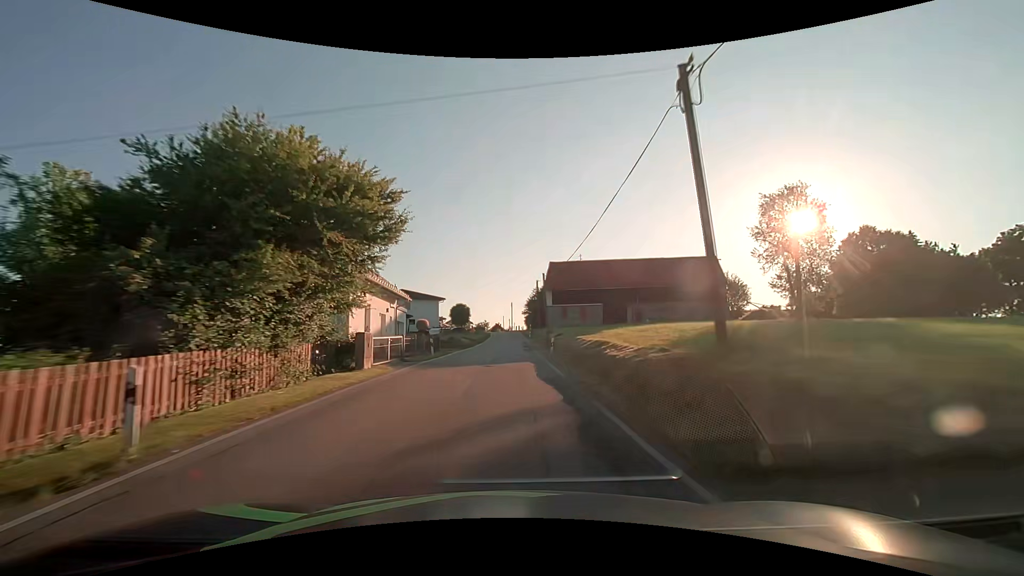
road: tertiary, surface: asphalt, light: Day
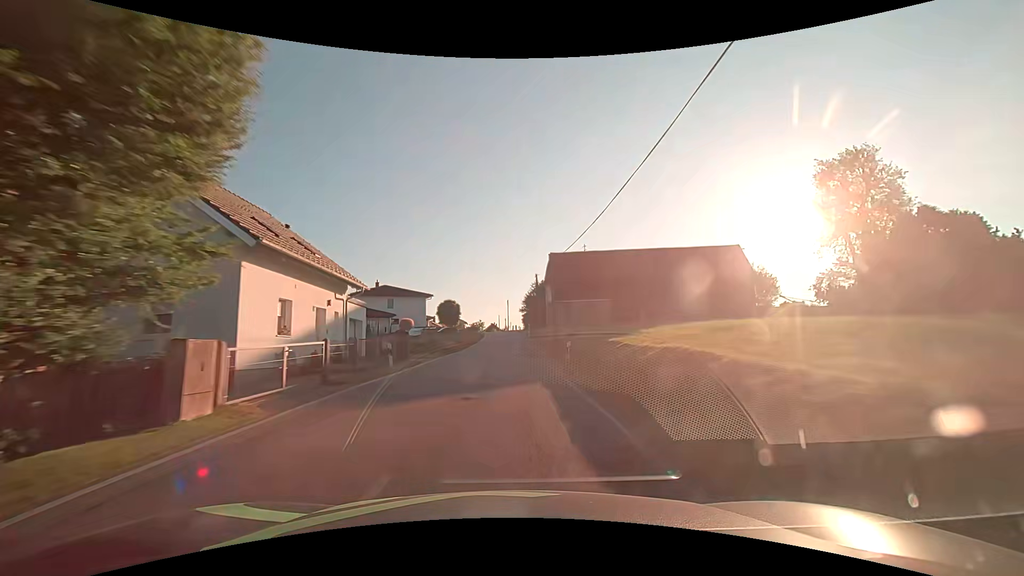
(0.0, +9.2) m; +1°
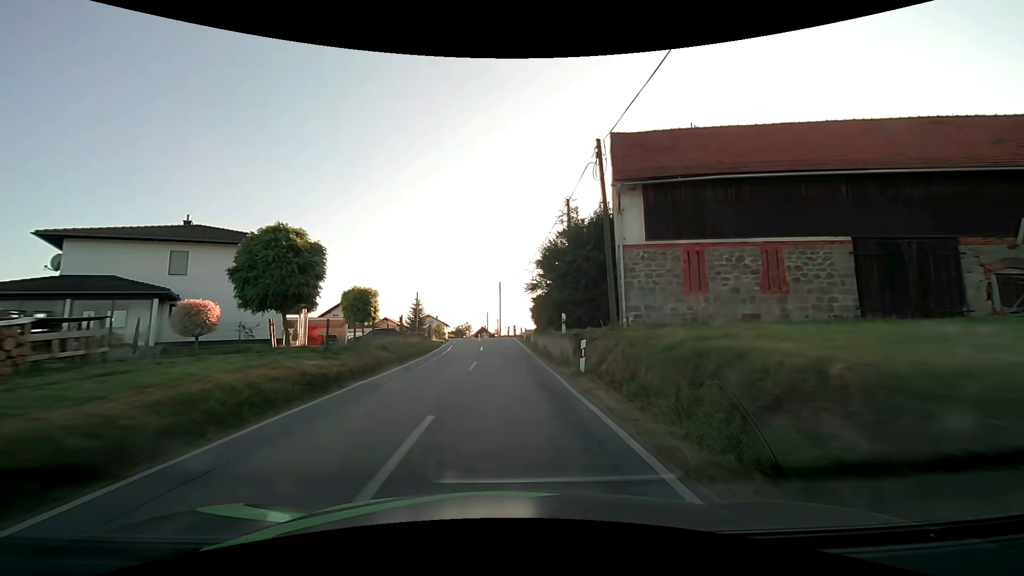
(+0.3, +45.8) m; +1°
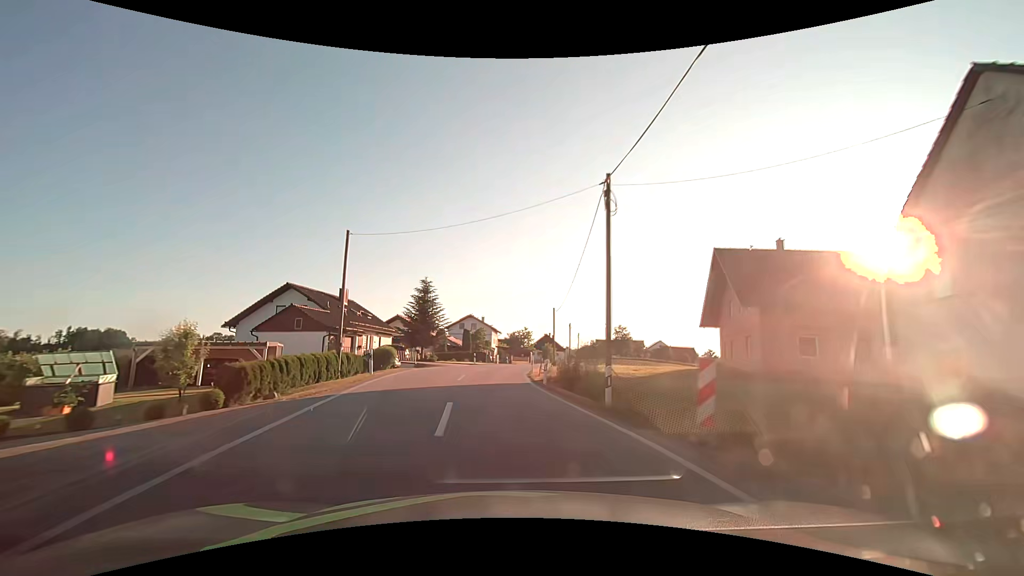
(-1.8, +45.0) m; -7°
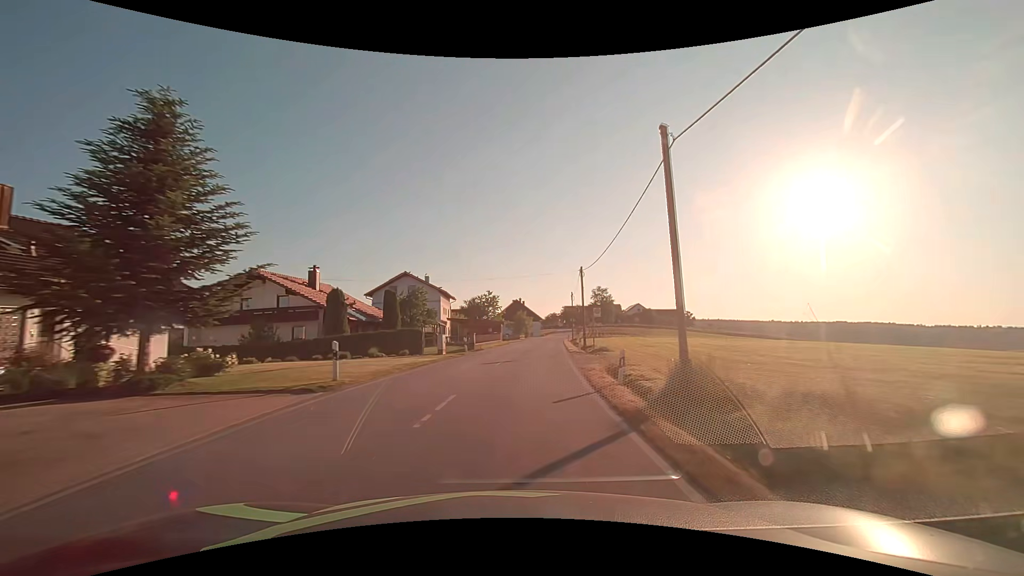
(-0.3, +36.7) m; +4°
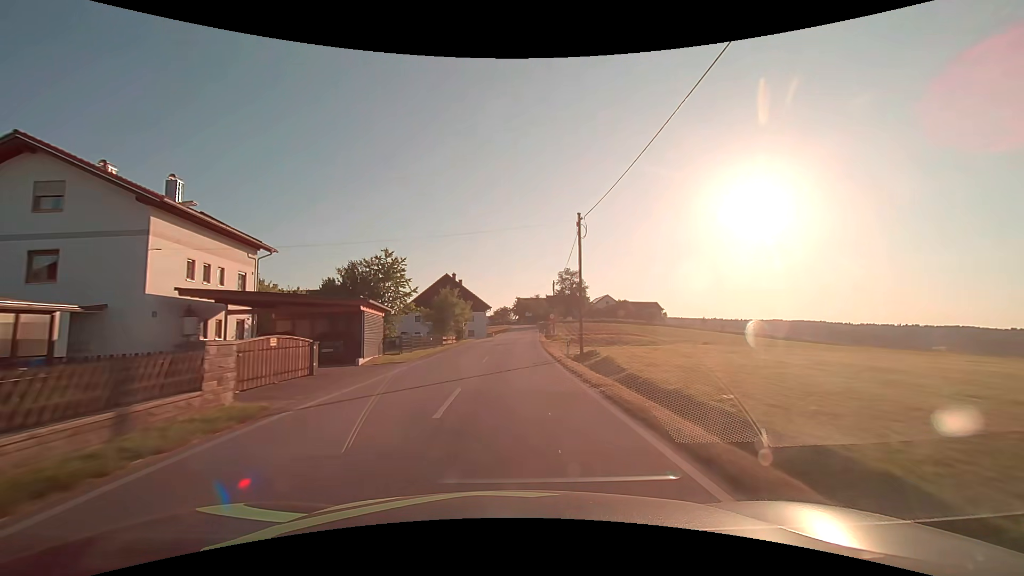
(+3.5, +46.5) m; +6°
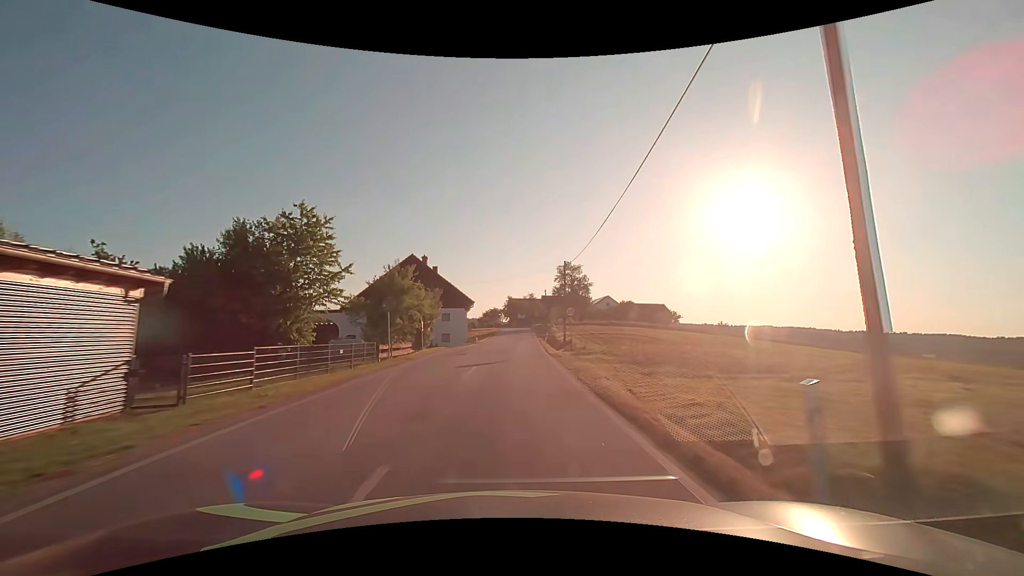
(+0.2, +18.6) m; +1°
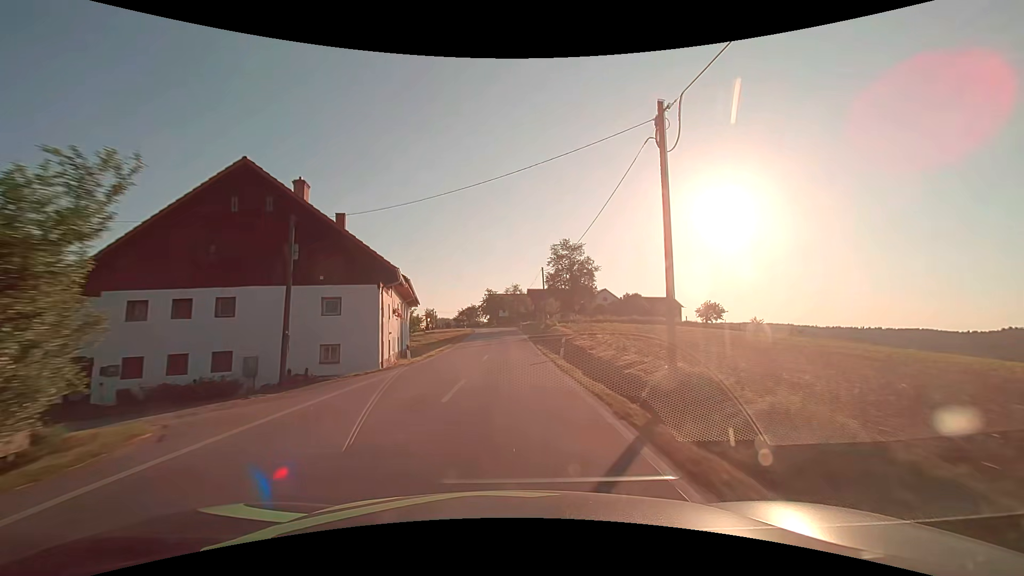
(+0.6, +27.5) m; +2°
(0, +10) (0, +20) (0, +30) (0, +40) (0, +50) (0, +60) (0, +70) (-1, +80) (-2, +90) (-3, +100) m
